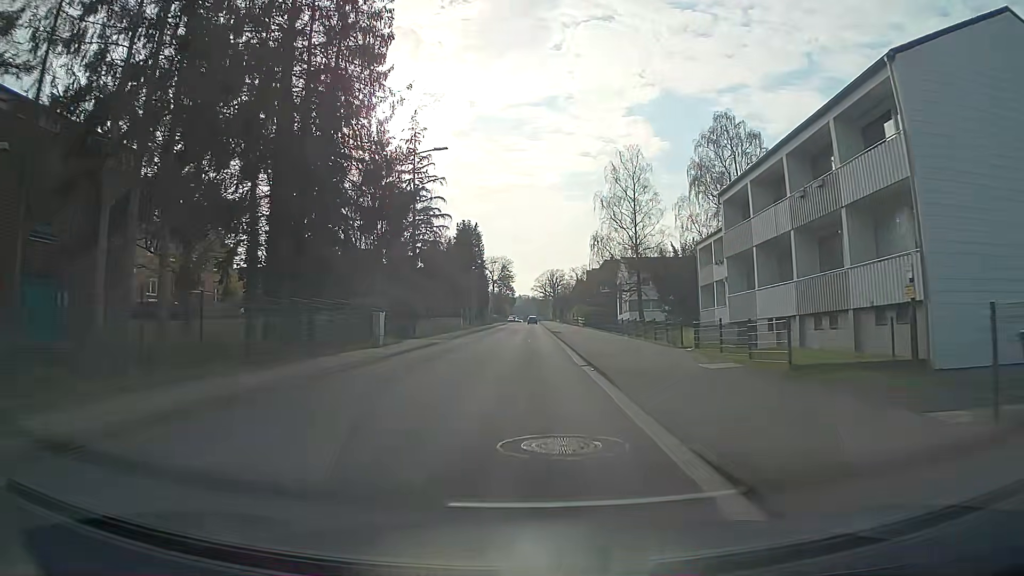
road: secondary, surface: asphalt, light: Day
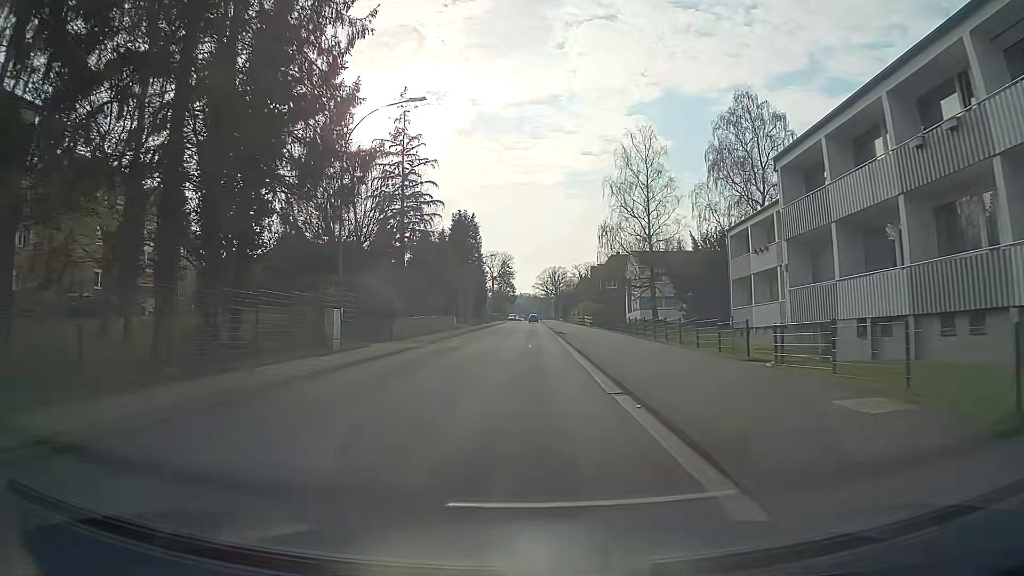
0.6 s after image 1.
(0.0, +7.2) m; 0°
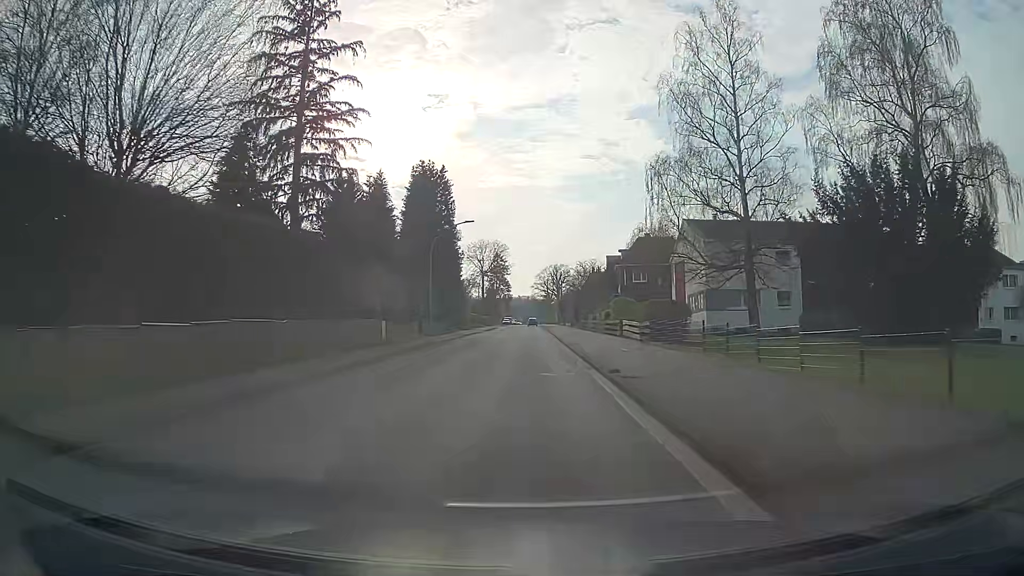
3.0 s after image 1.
(-0.1, +29.1) m; 0°
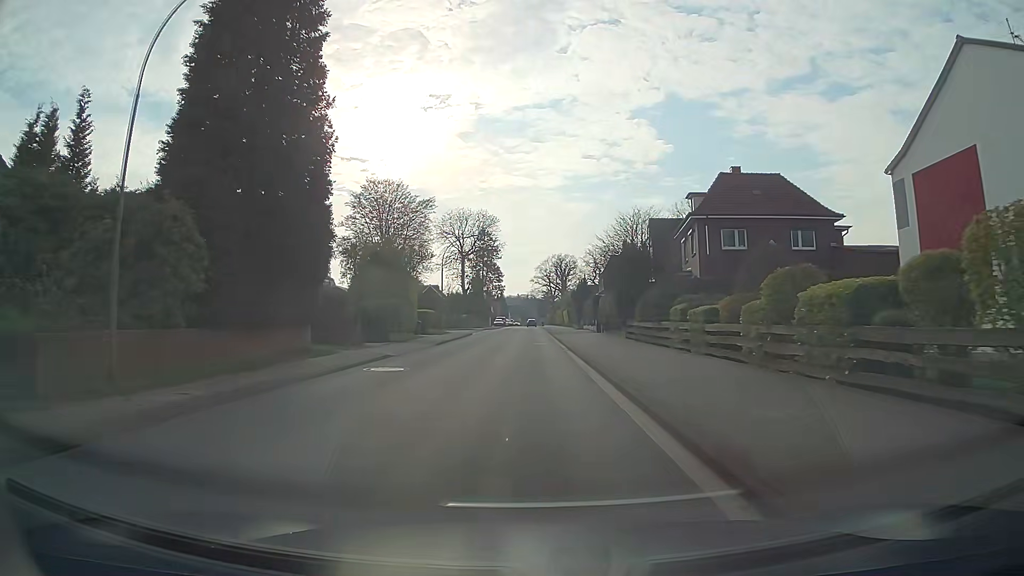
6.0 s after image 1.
(0.0, +36.9) m; 0°
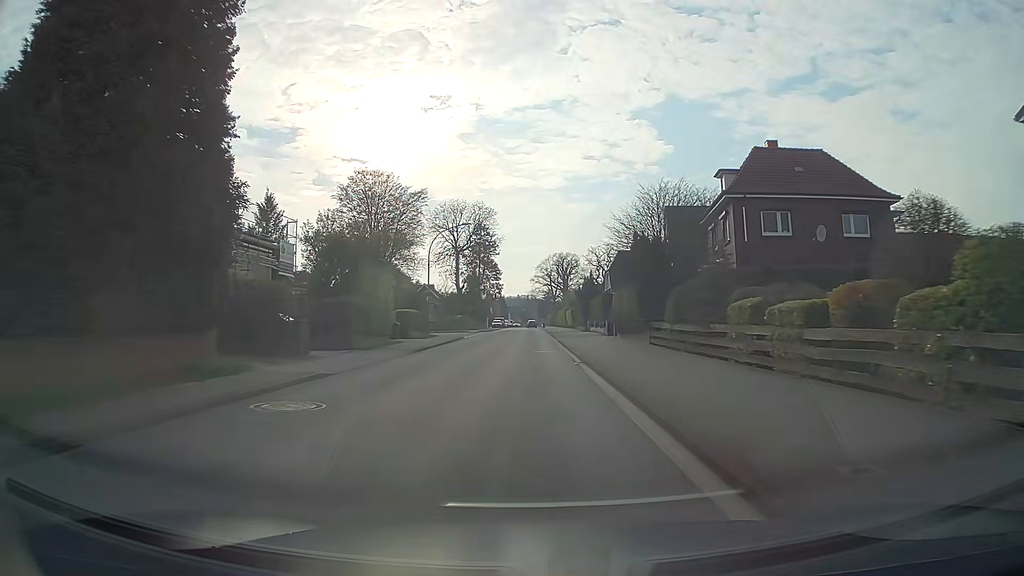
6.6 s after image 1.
(0.0, +7.4) m; 0°
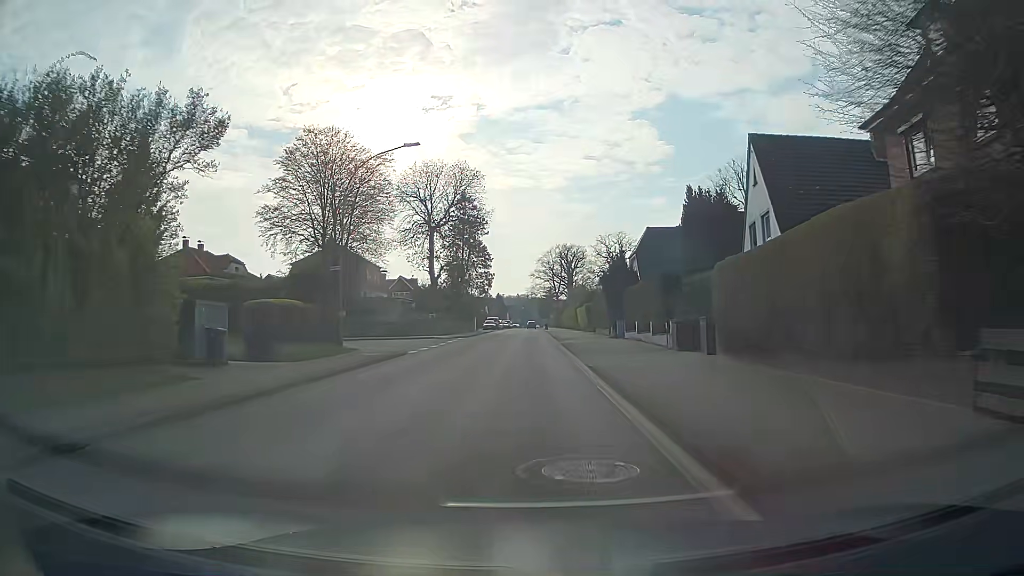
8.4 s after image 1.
(-0.1, +22.2) m; -1°
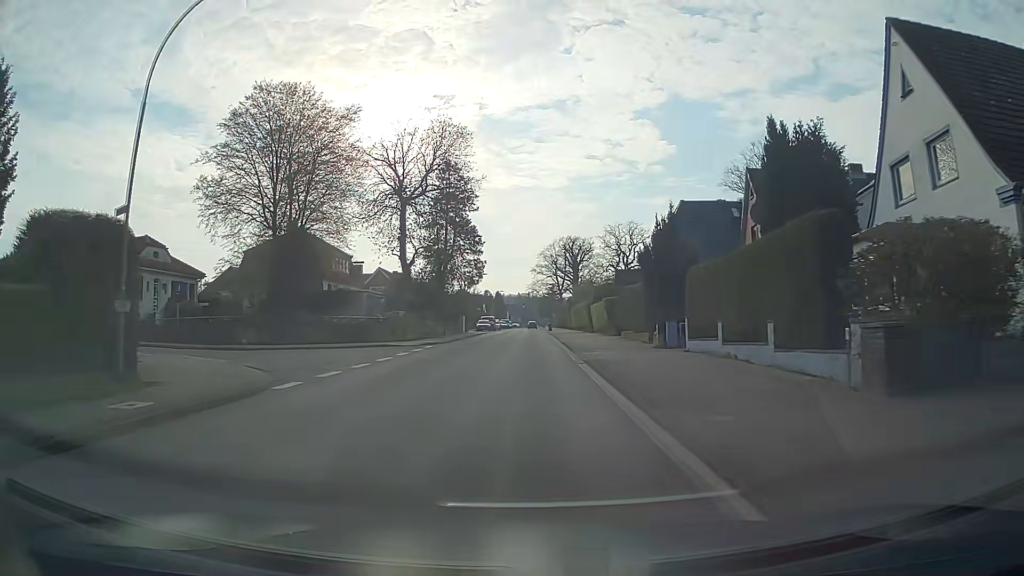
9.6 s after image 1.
(+0.1, +14.8) m; +1°
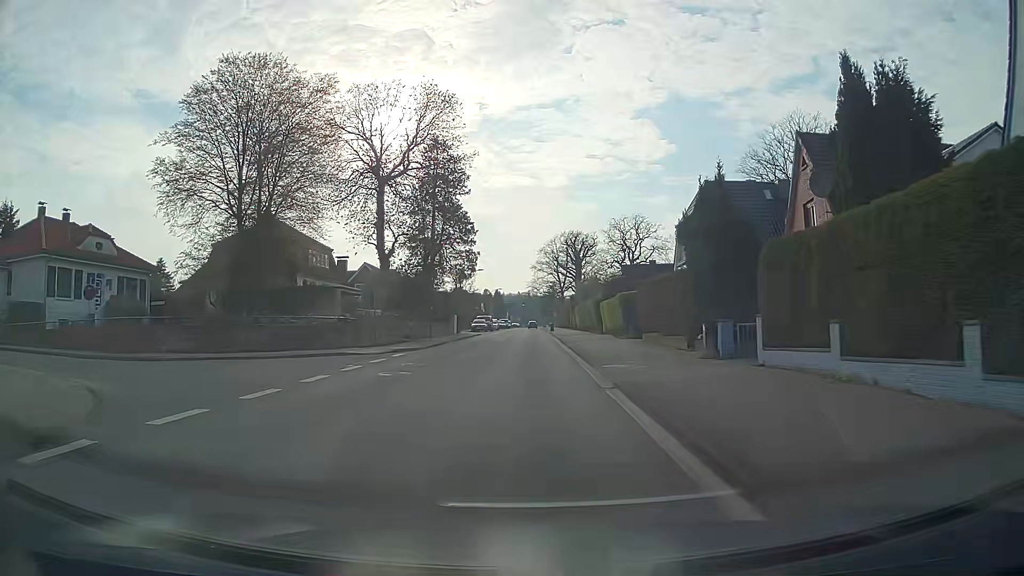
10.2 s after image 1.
(-0.1, +7.4) m; -1°
(0, +10) (0, +20) (0, +30) (0, +40) (0, +50) (0, +60) (0, +70) (0, +80) (0, +90) (0, +100) m
